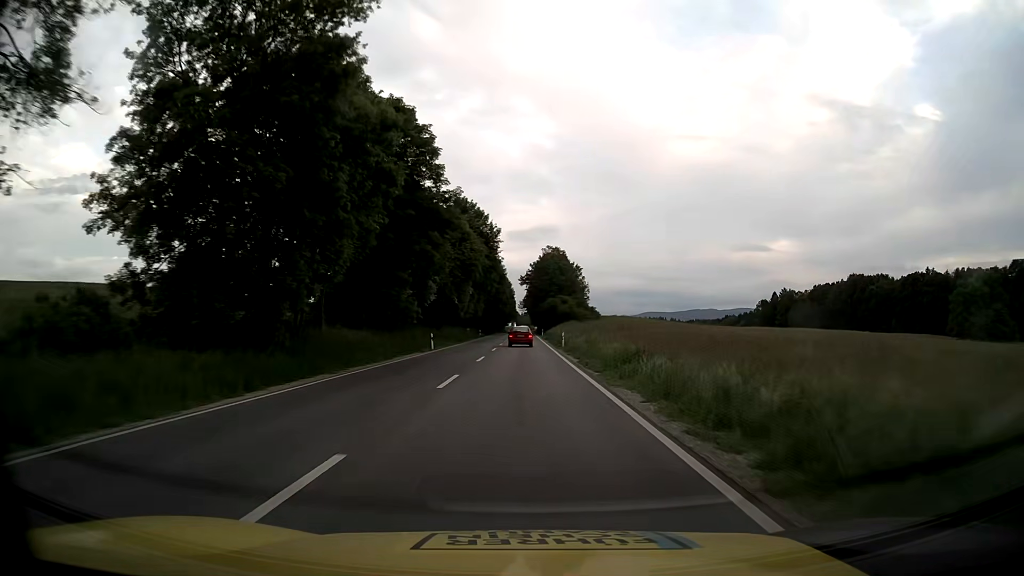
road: primary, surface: asphalt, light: Day
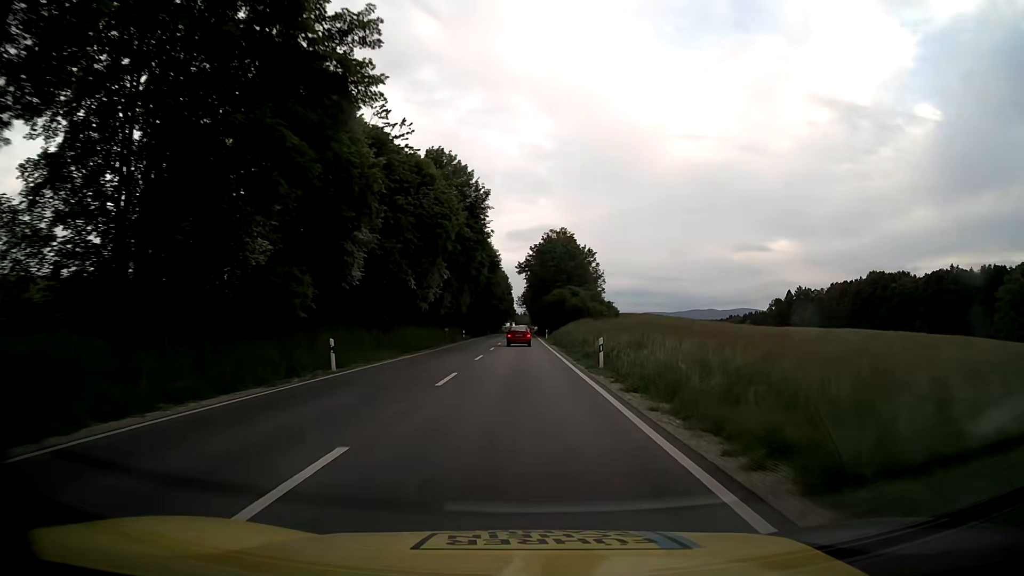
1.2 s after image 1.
(0.0, +23.8) m; 0°
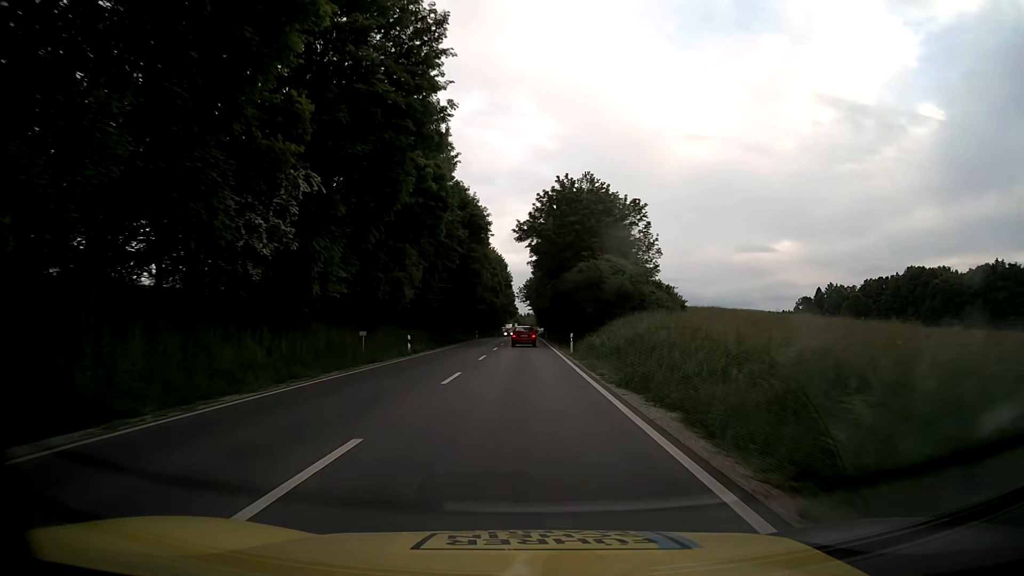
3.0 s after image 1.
(-0.1, +35.5) m; 0°
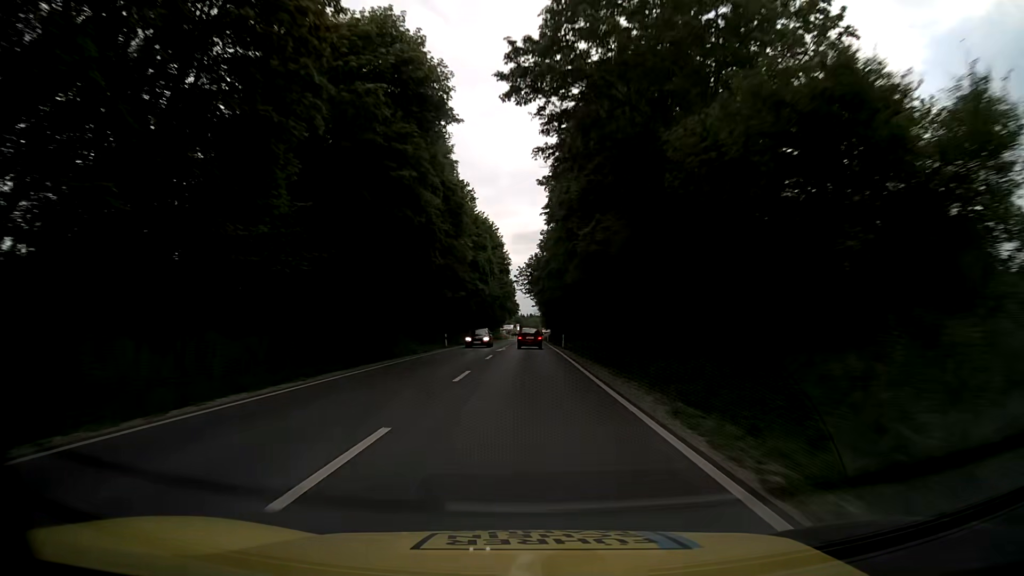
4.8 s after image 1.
(-0.1, +35.3) m; 0°
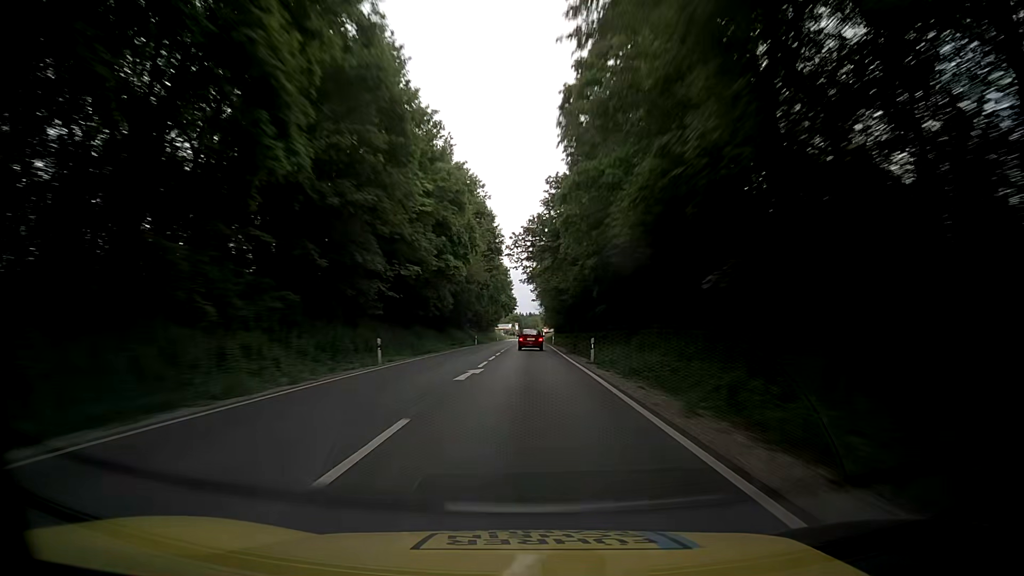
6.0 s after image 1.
(-0.2, +23.4) m; -1°
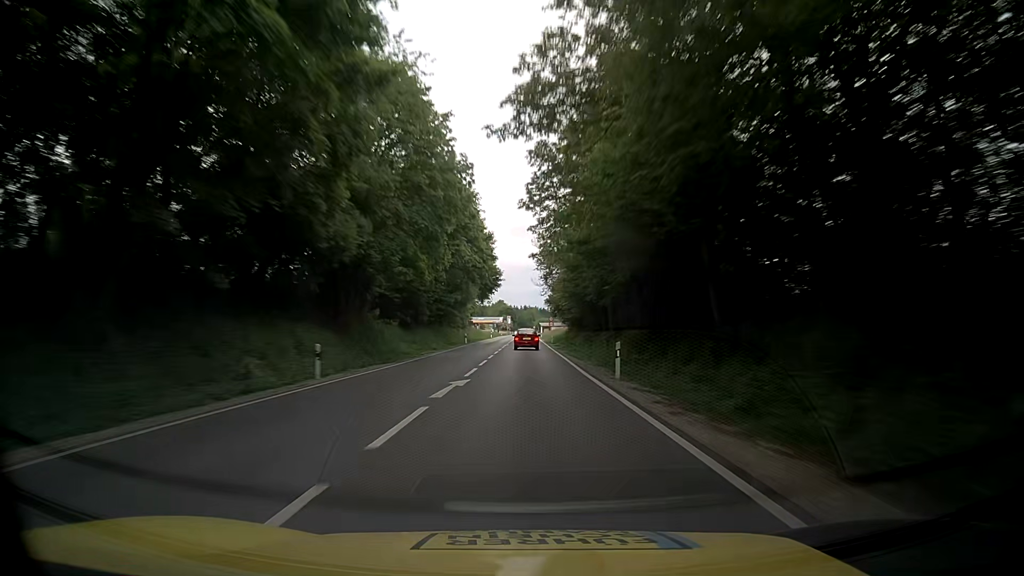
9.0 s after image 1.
(+0.7, +58.3) m; +1°
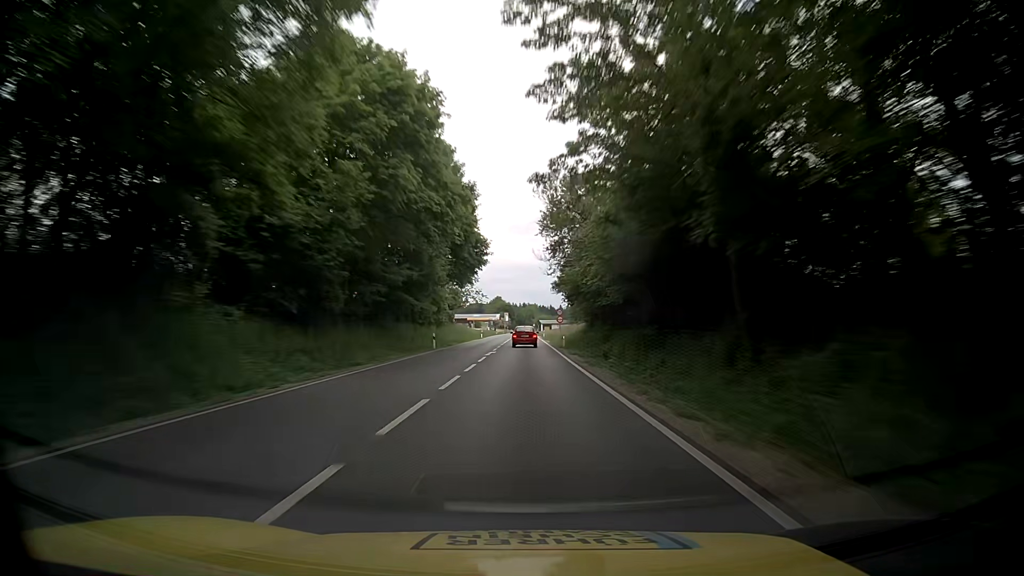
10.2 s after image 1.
(+0.2, +23.3) m; 0°
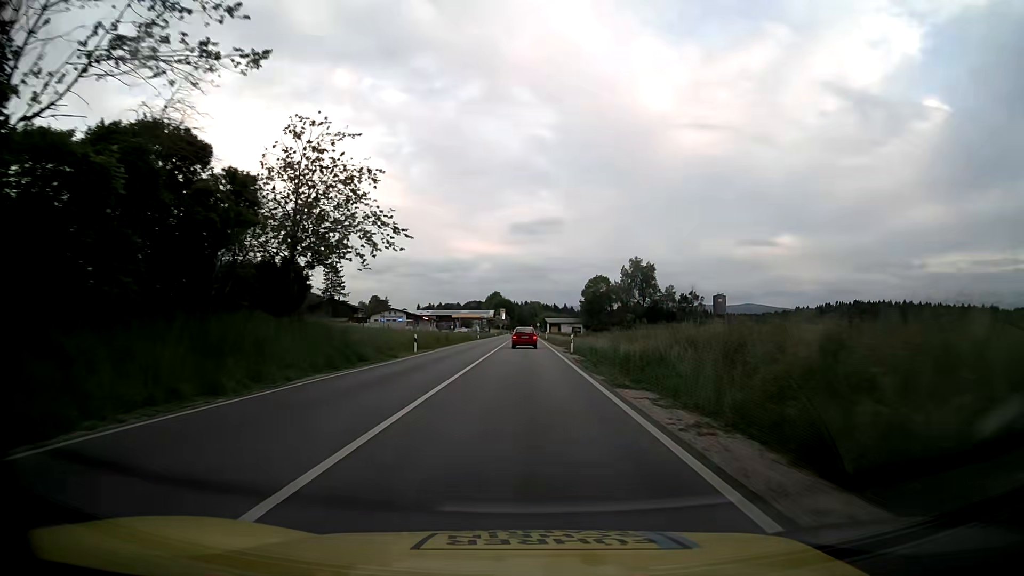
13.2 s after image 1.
(+0.5, +58.0) m; +1°
(0, +10) (0, +20) (0, +30) (0, +40) (0, +50) (0, +60) (0, +70) (0, +80) (0, +90) (0, +100) m
